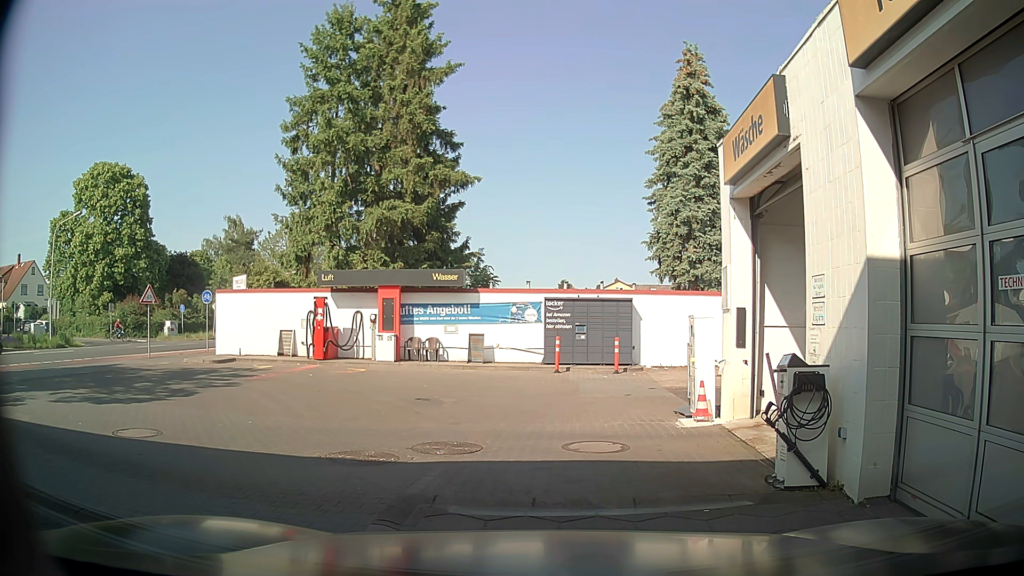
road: service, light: Day
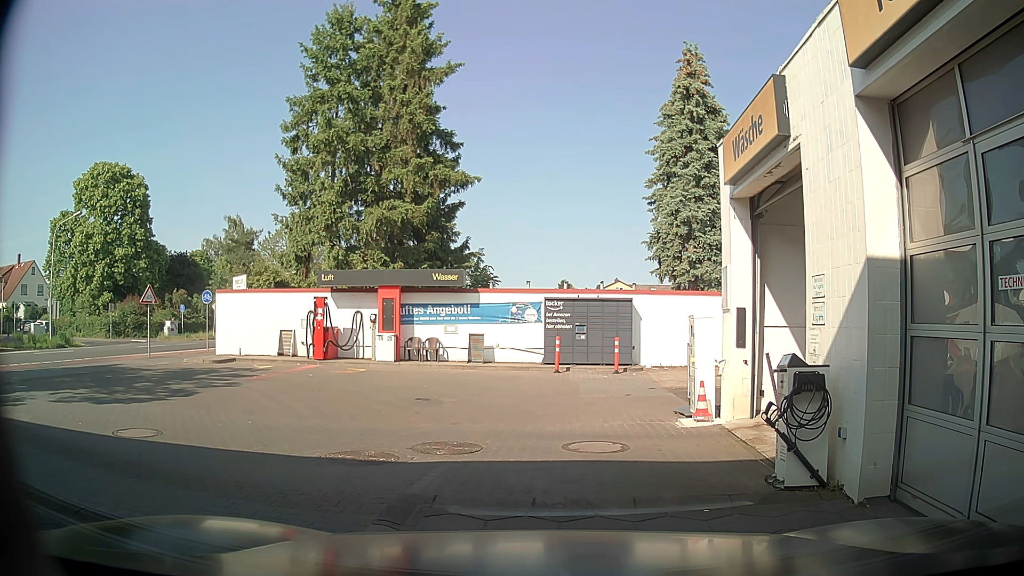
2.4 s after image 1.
(0.0, 0.0) m; 0°
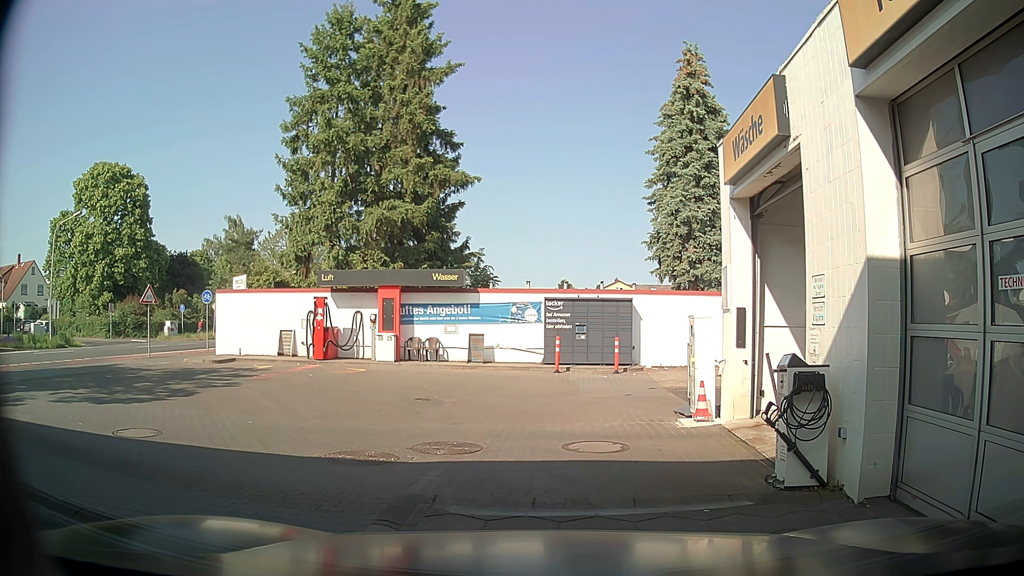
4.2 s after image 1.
(0.0, 0.0) m; 0°
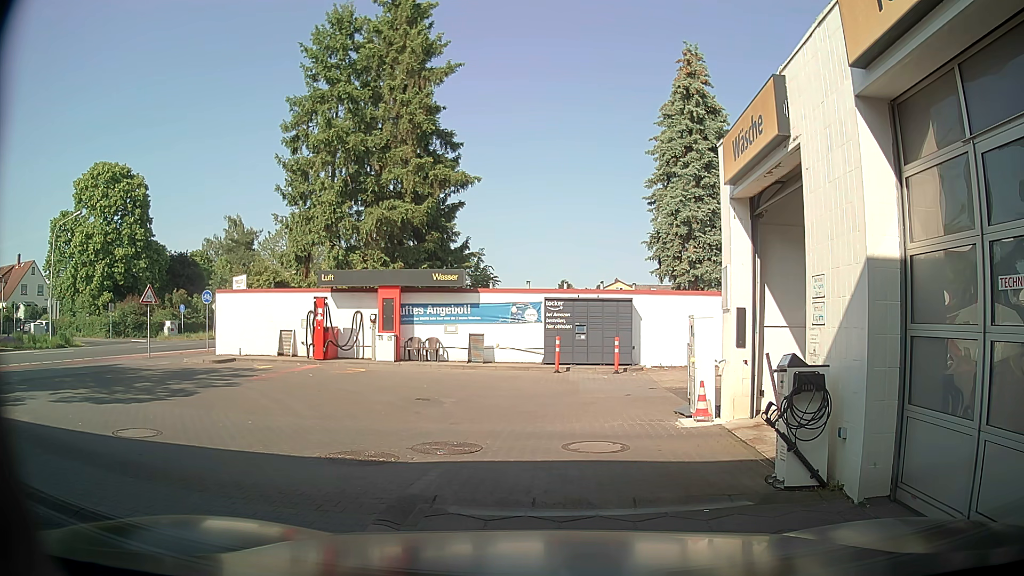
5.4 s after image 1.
(0.0, 0.0) m; 0°
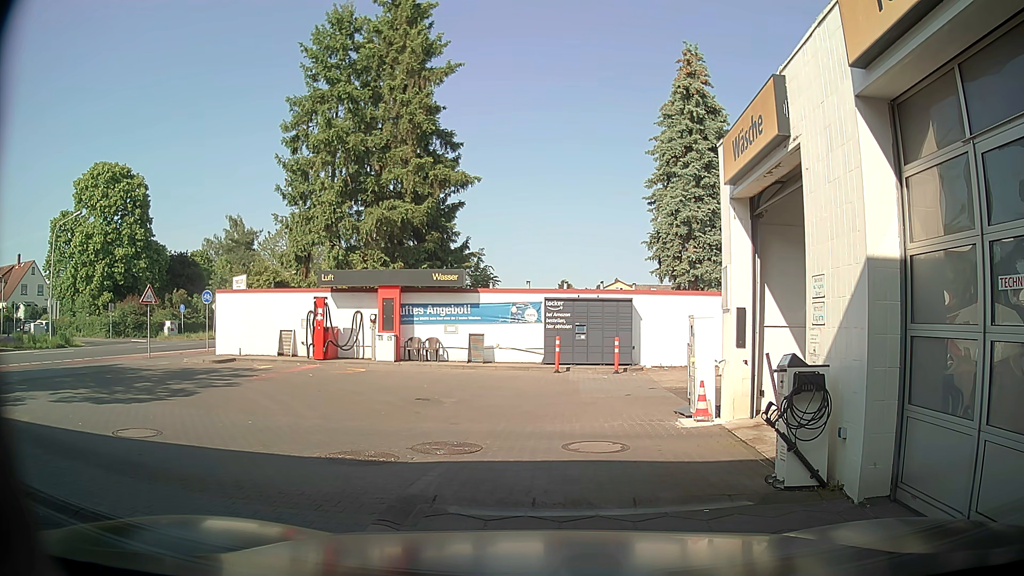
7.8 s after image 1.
(0.0, 0.0) m; 0°
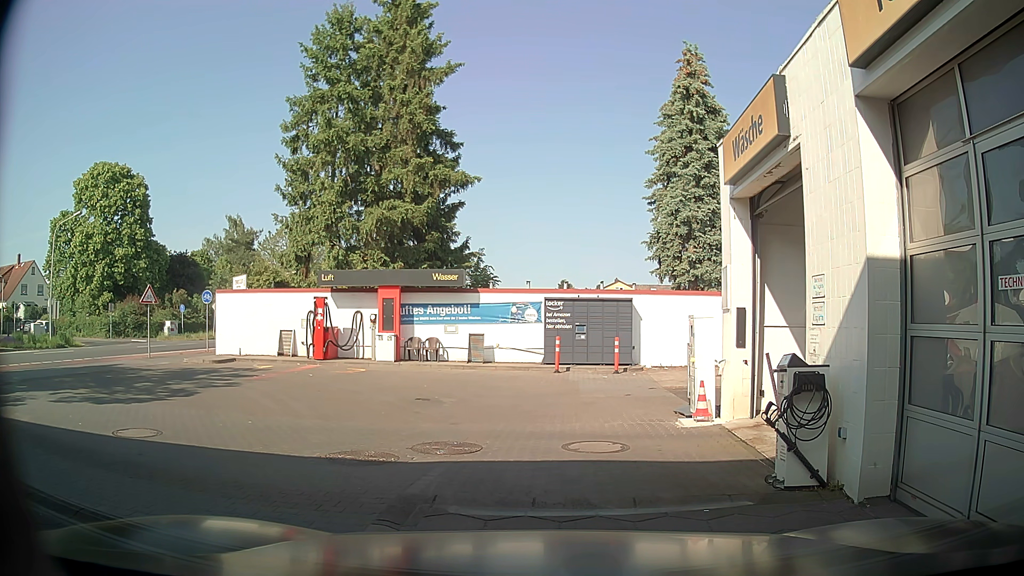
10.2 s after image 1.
(0.0, 0.0) m; 0°
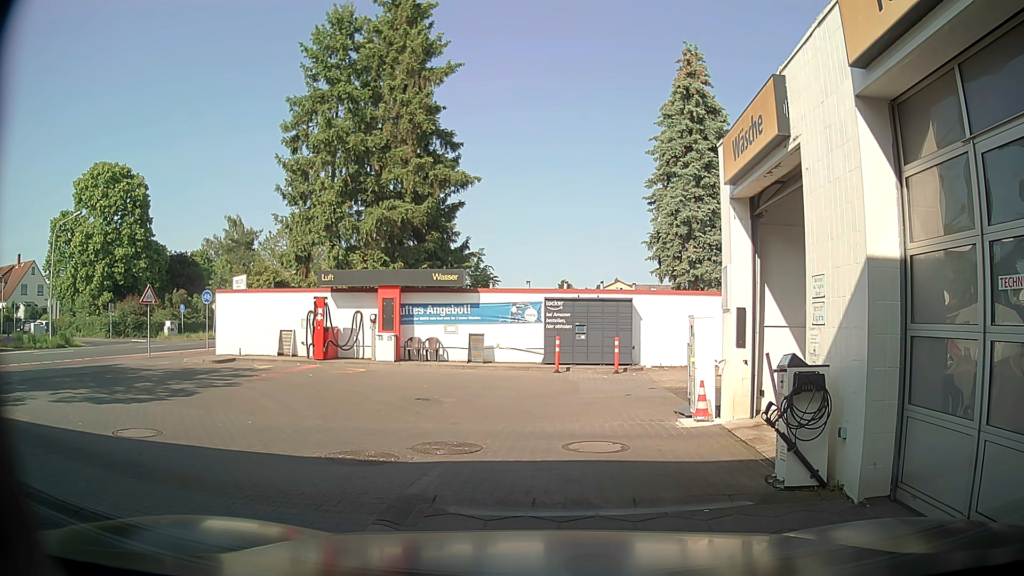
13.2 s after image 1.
(0.0, 0.0) m; 0°
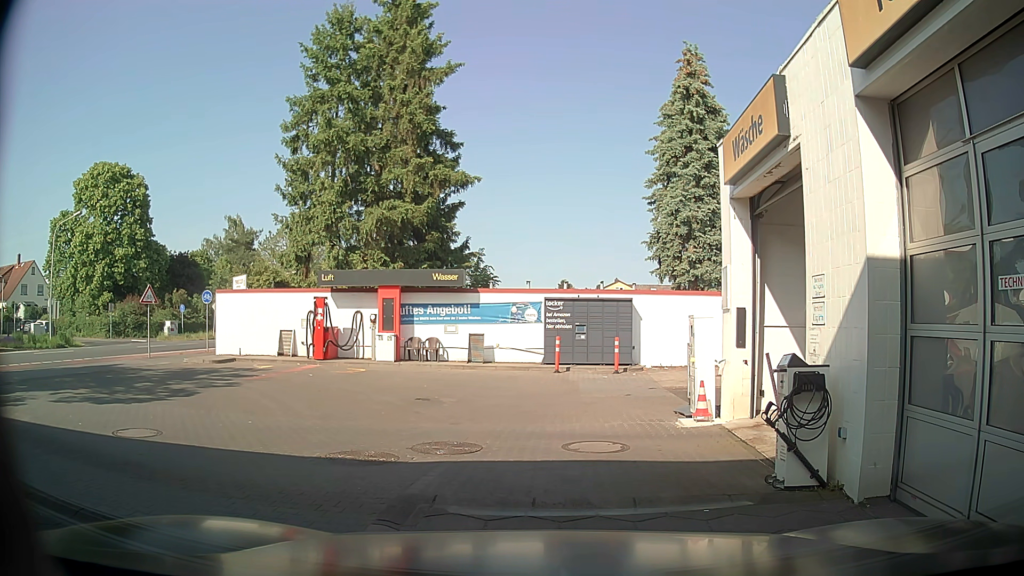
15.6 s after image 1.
(0.0, 0.0) m; 0°
